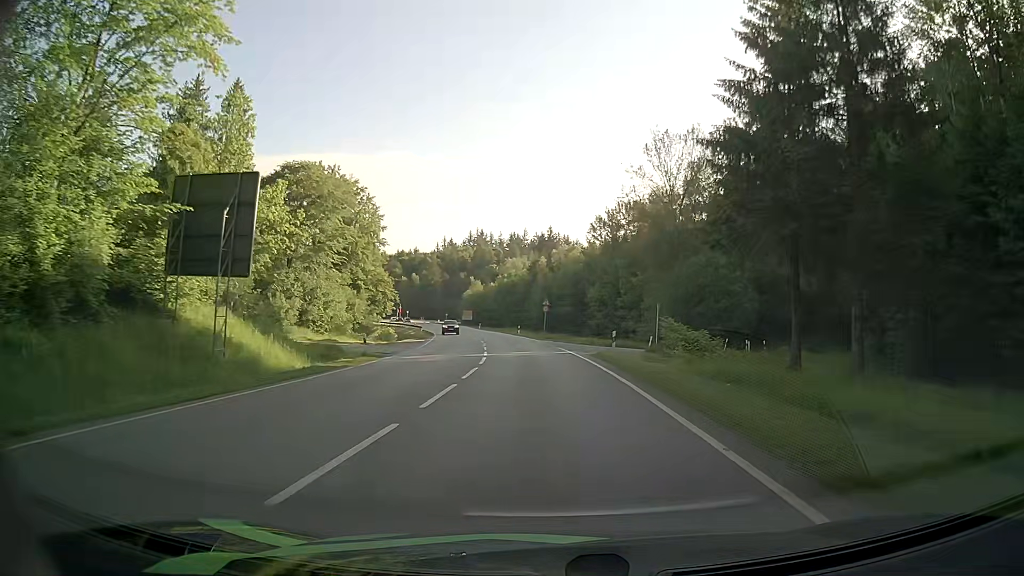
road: secondary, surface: asphalt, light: Day
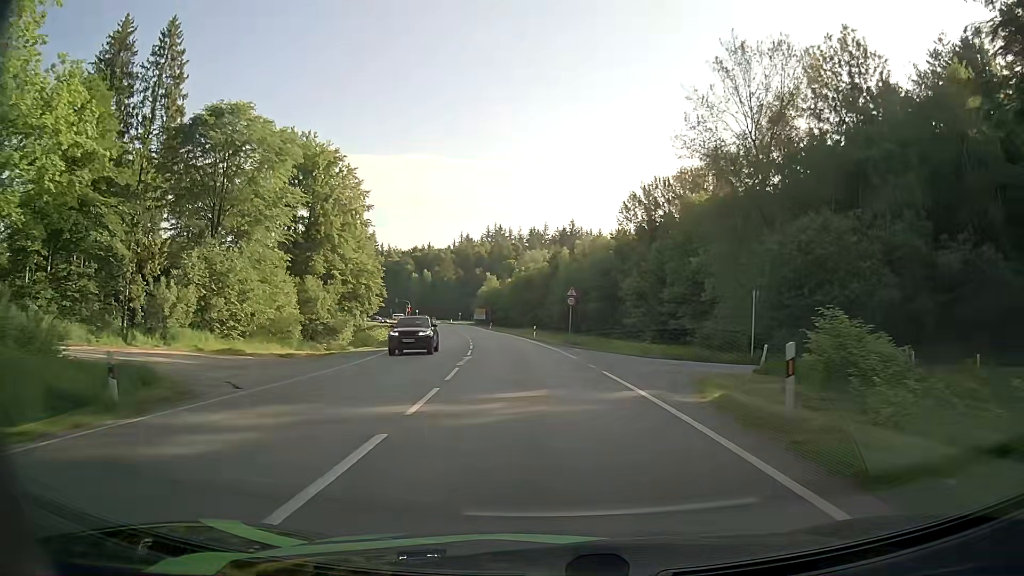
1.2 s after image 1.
(-0.2, +19.0) m; -1°
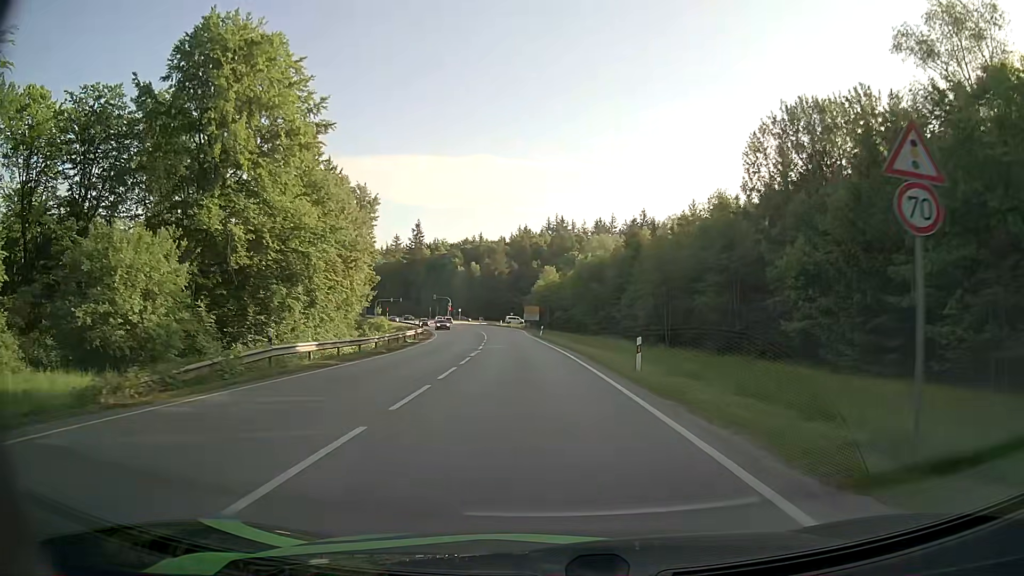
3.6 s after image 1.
(-1.9, +35.5) m; -5°
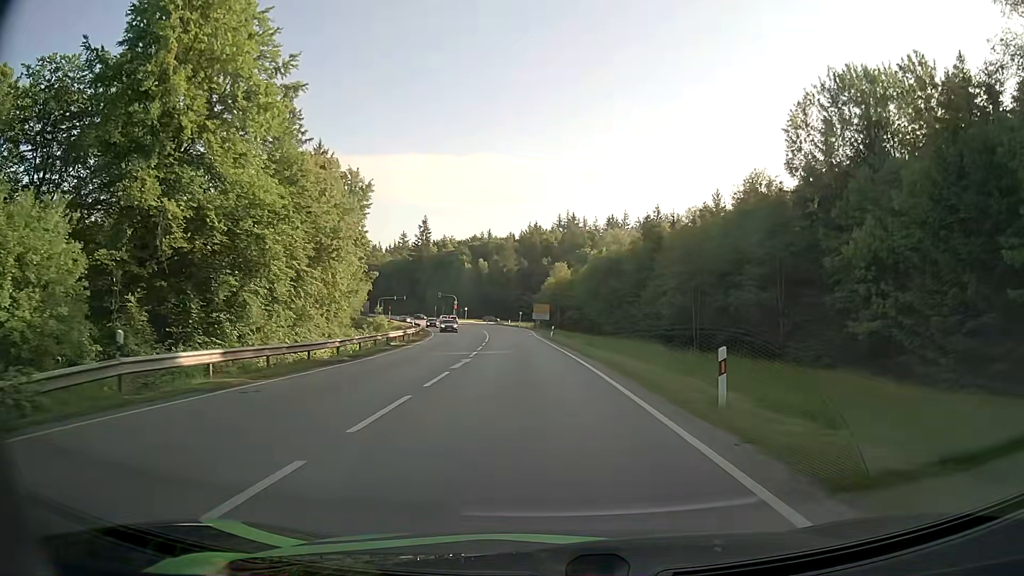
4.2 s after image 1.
(-0.1, +8.2) m; -1°
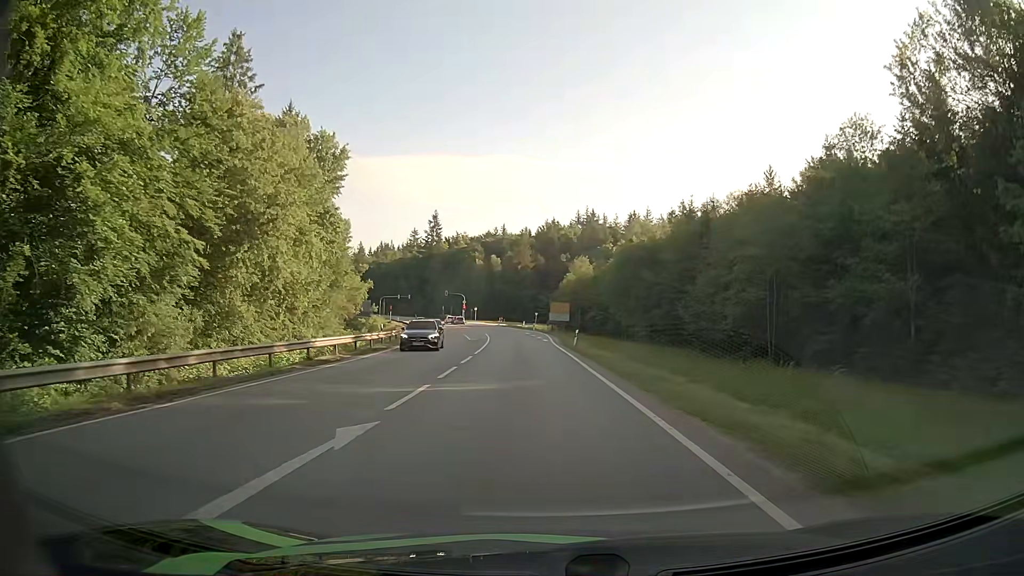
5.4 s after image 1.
(-0.2, +15.8) m; -1°
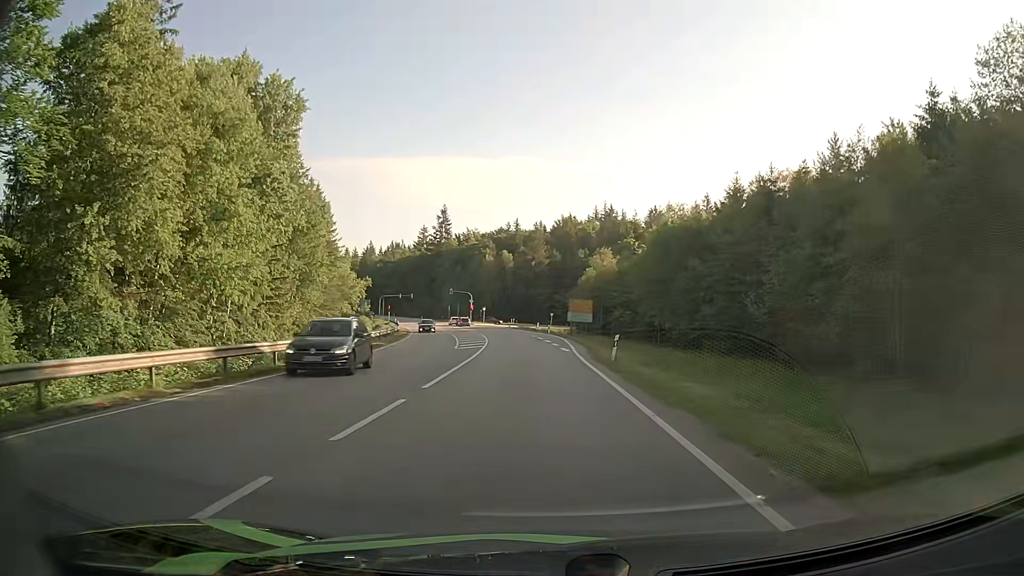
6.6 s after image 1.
(-0.2, +14.9) m; -1°
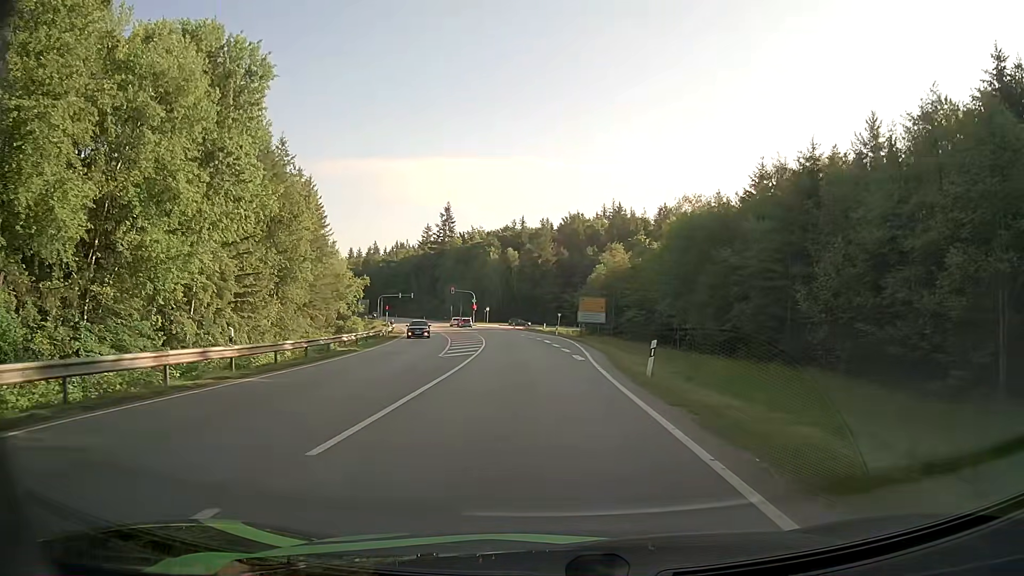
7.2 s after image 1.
(-0.1, +7.1) m; -1°
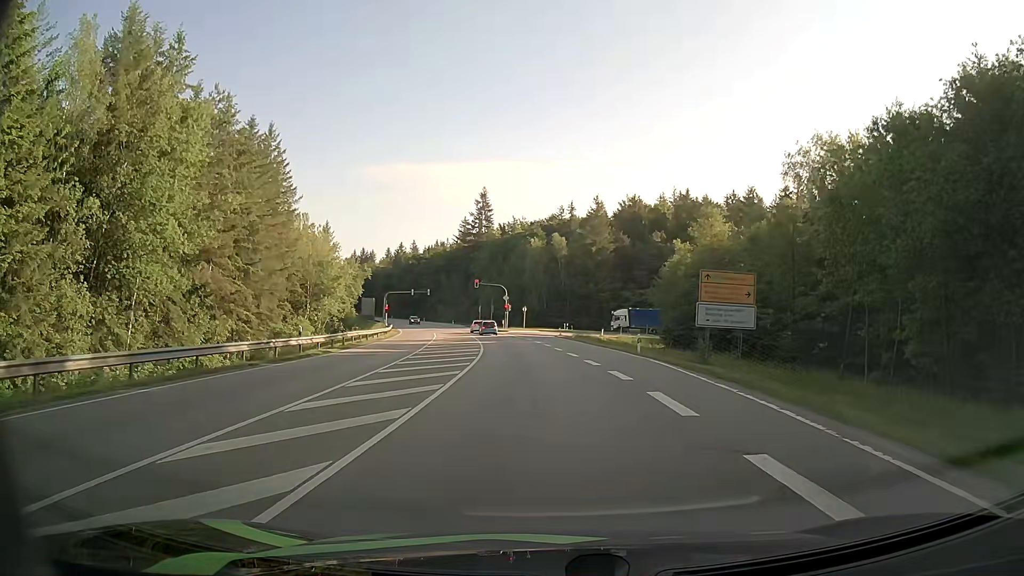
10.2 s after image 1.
(-1.0, +32.3) m; -4°
(0, +10) (-1, +20) (-1, +30) (-2, +40) (-3, +50) (-5, +60) (-6, +70) (-8, +79) (-10, +89) (-13, +99) m
